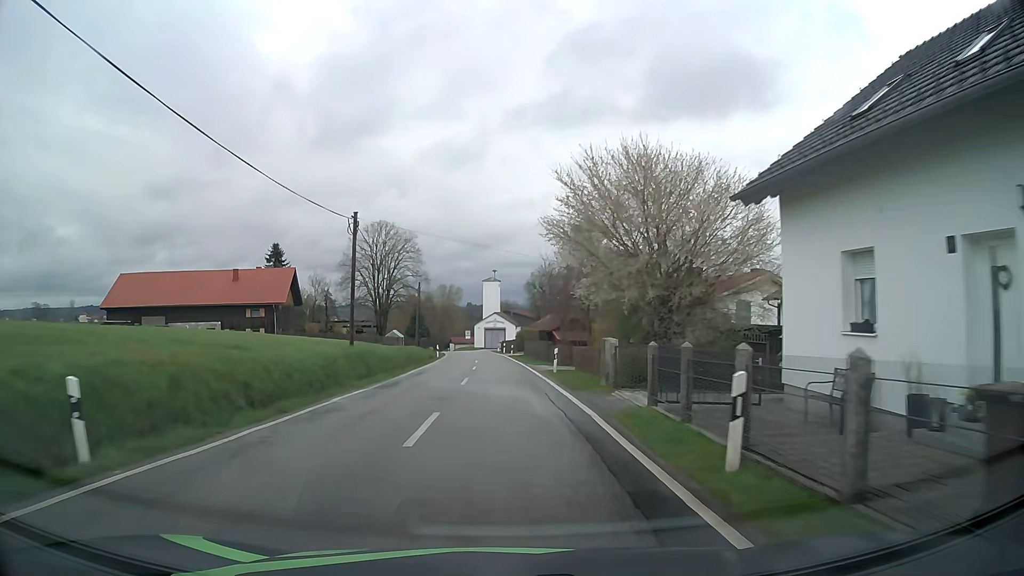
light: Day
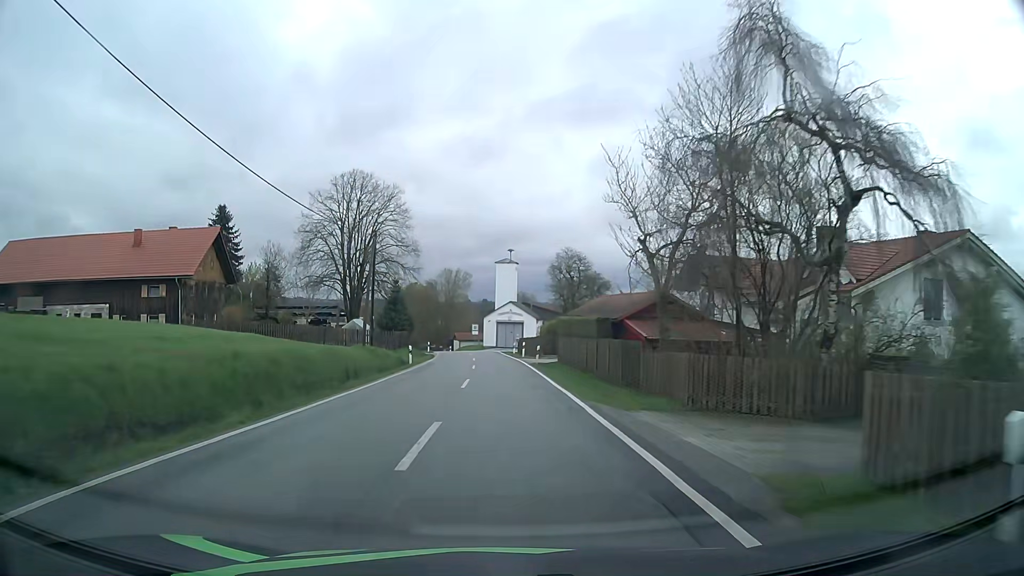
(-0.4, +26.0) m; -1°
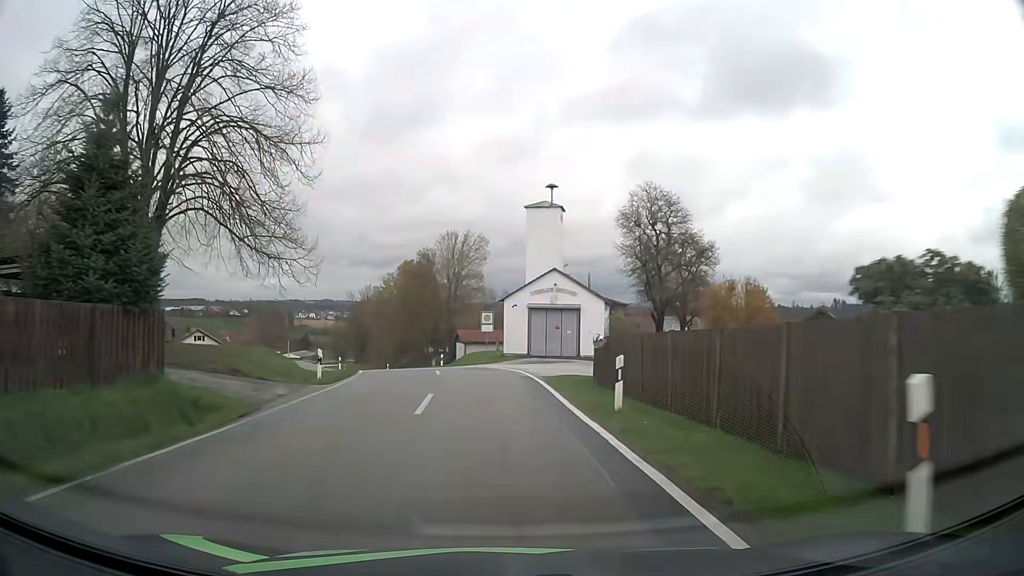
(-0.9, +43.9) m; -3°
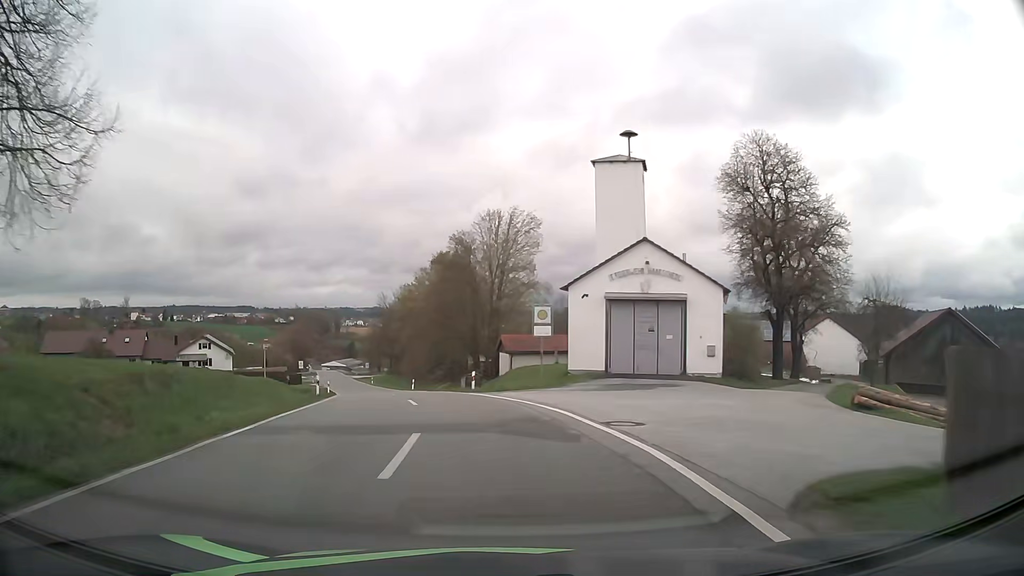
(-0.5, +17.2) m; -4°
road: tertiary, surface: asphalt
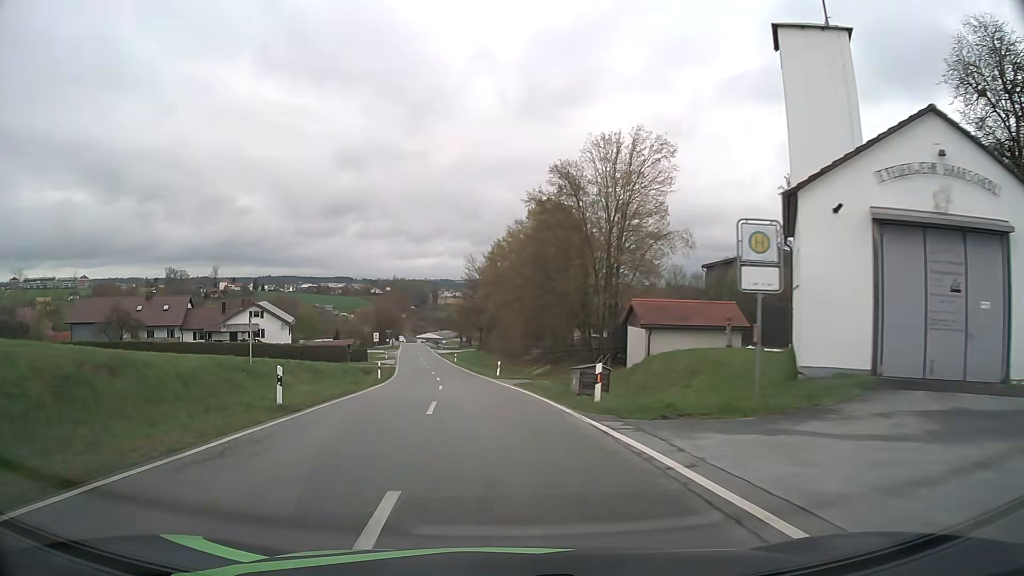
(-1.2, +16.9) m; -8°
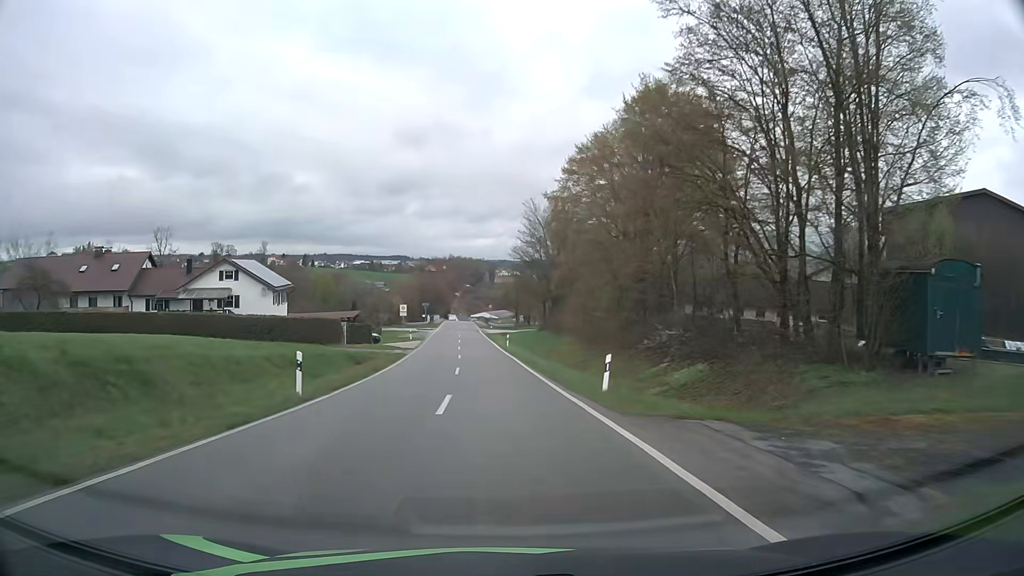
(-1.6, +26.6) m; -5°
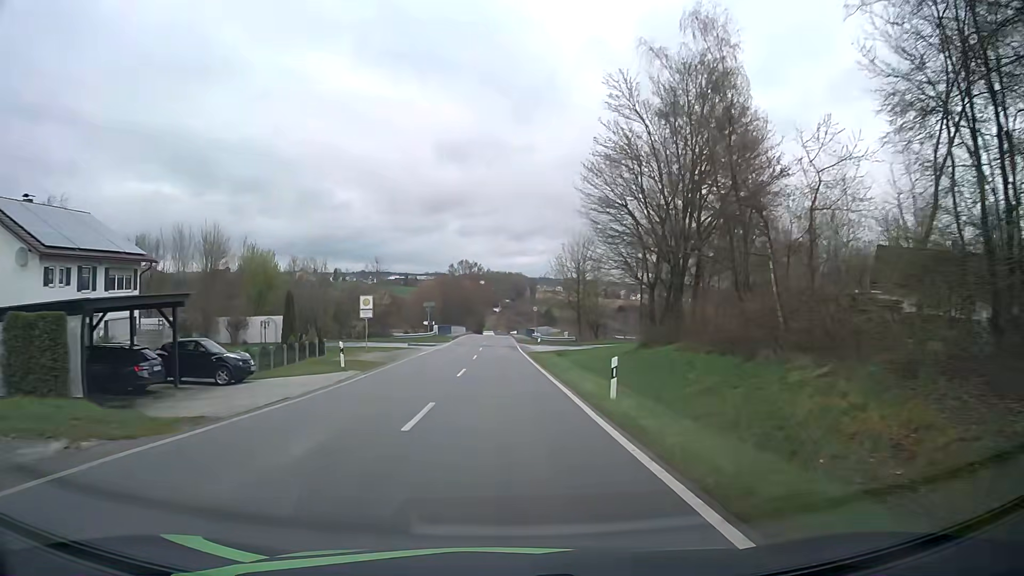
(-1.4, +39.2) m; -4°
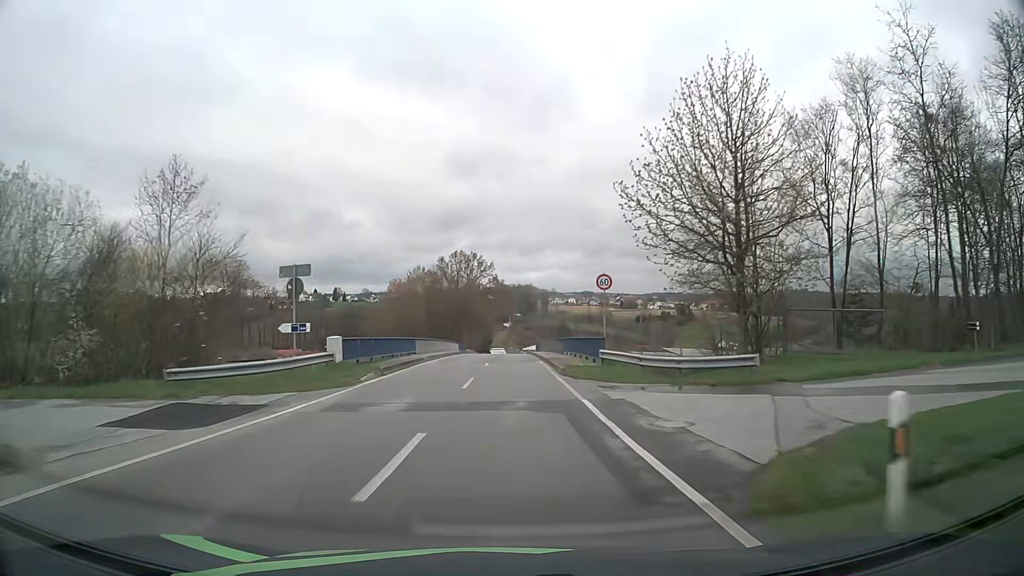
(-0.3, +40.8) m; -1°
